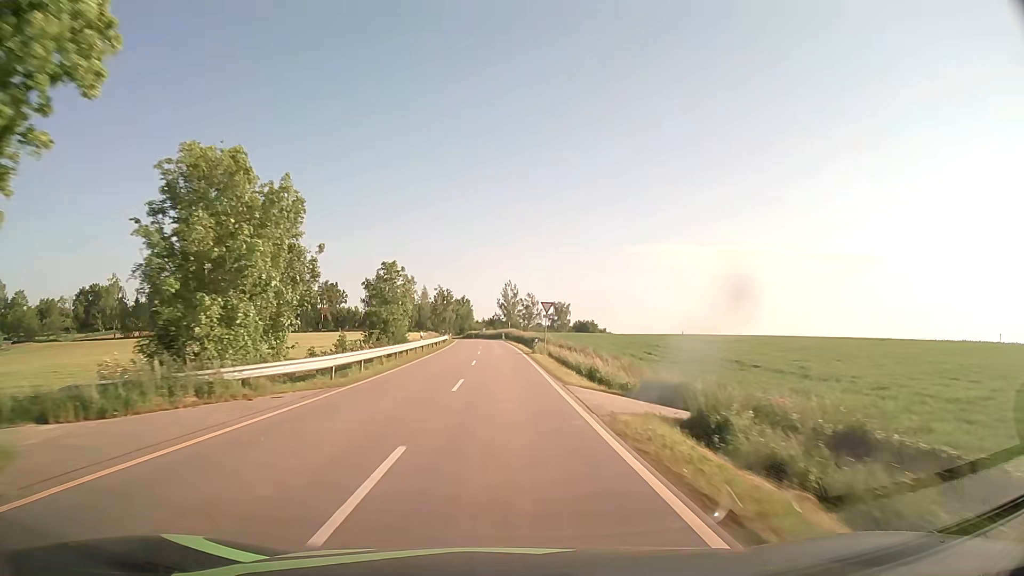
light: Day
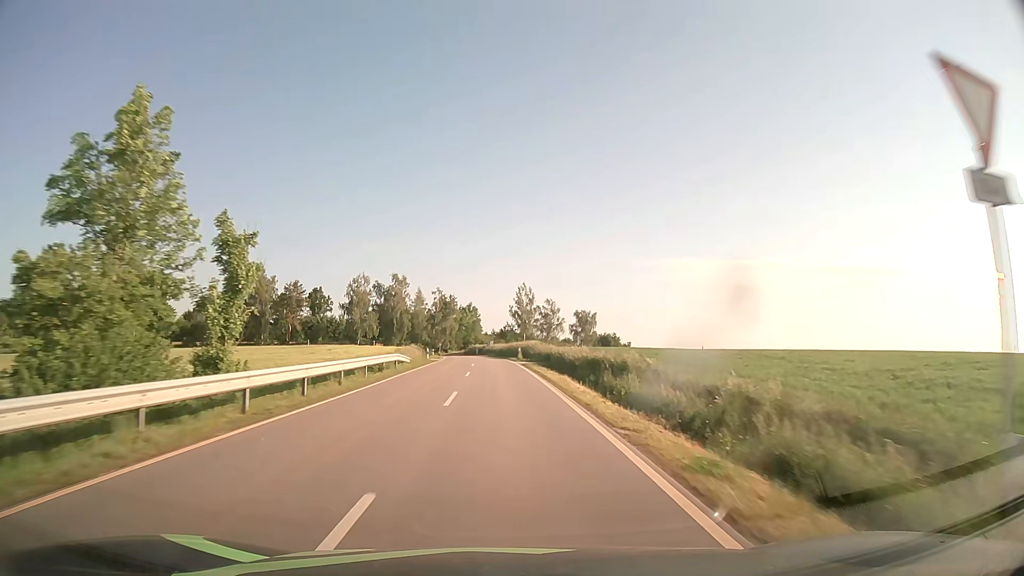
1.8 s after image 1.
(-0.5, +38.7) m; -1°
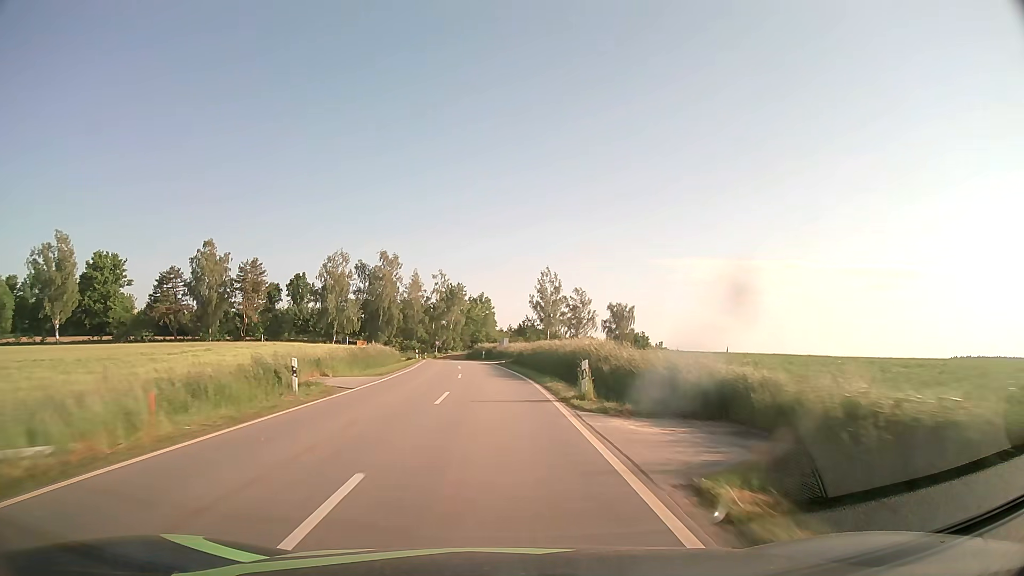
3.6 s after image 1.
(-0.3, +35.4) m; -1°
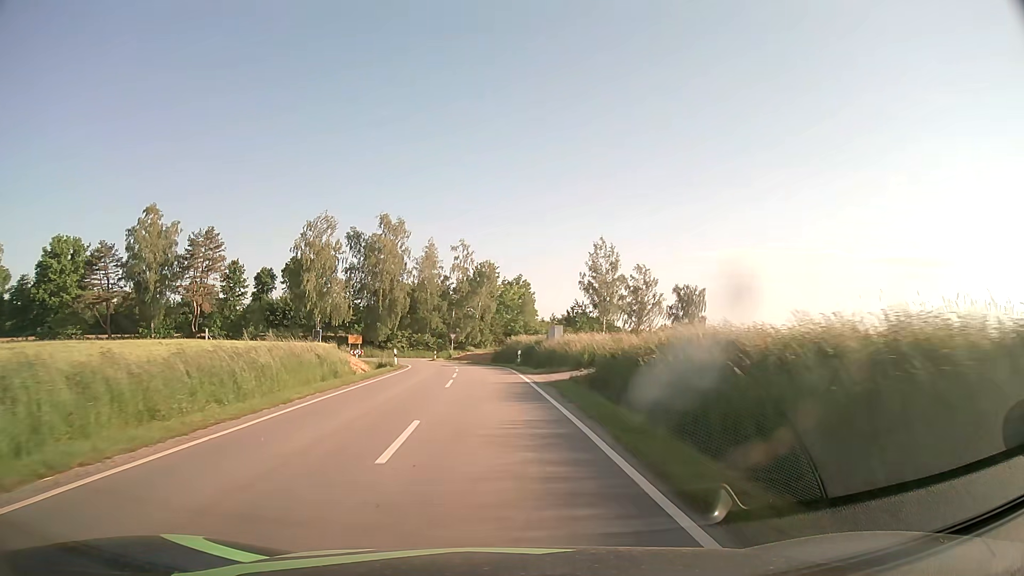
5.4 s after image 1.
(-0.7, +31.8) m; -3°
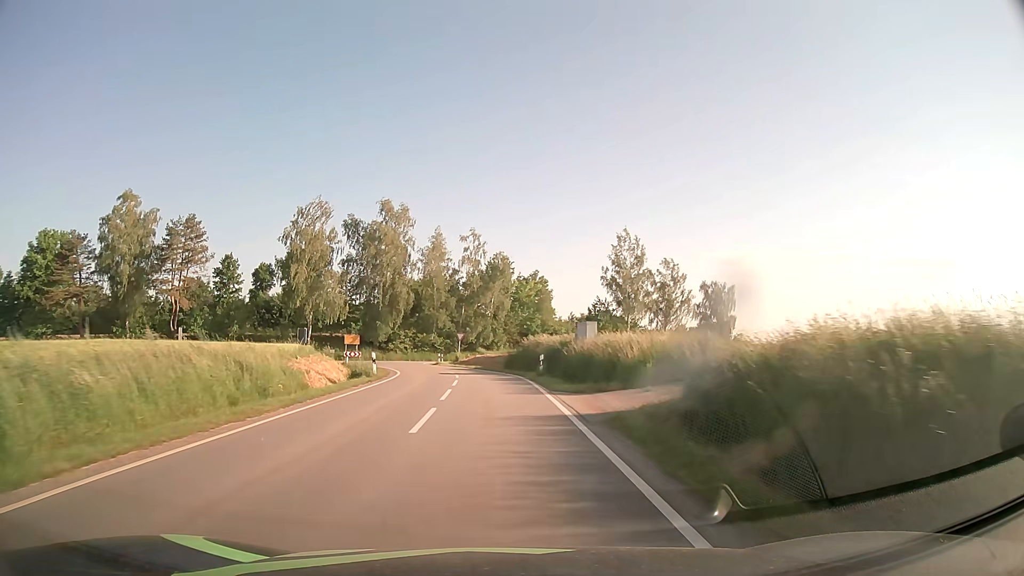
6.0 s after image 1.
(-0.1, +9.7) m; -1°
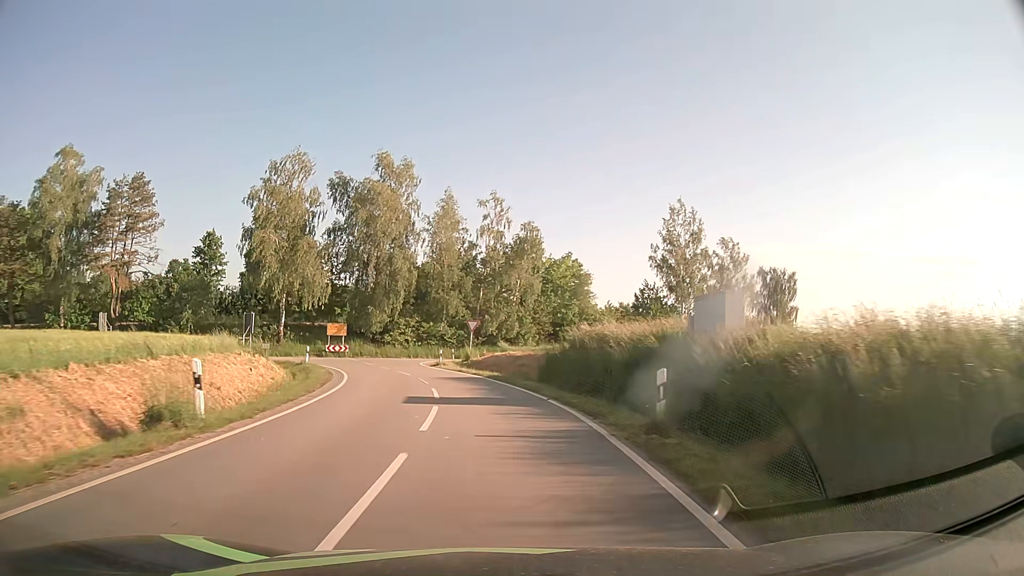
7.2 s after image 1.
(-0.4, +17.8) m; -2°
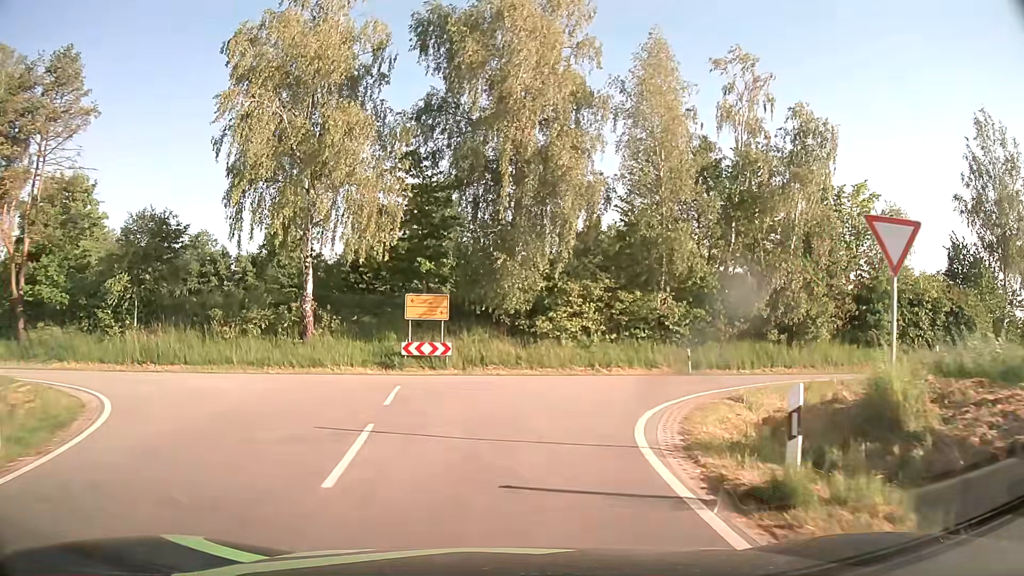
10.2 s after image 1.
(-3.9, +33.4) m; -16°
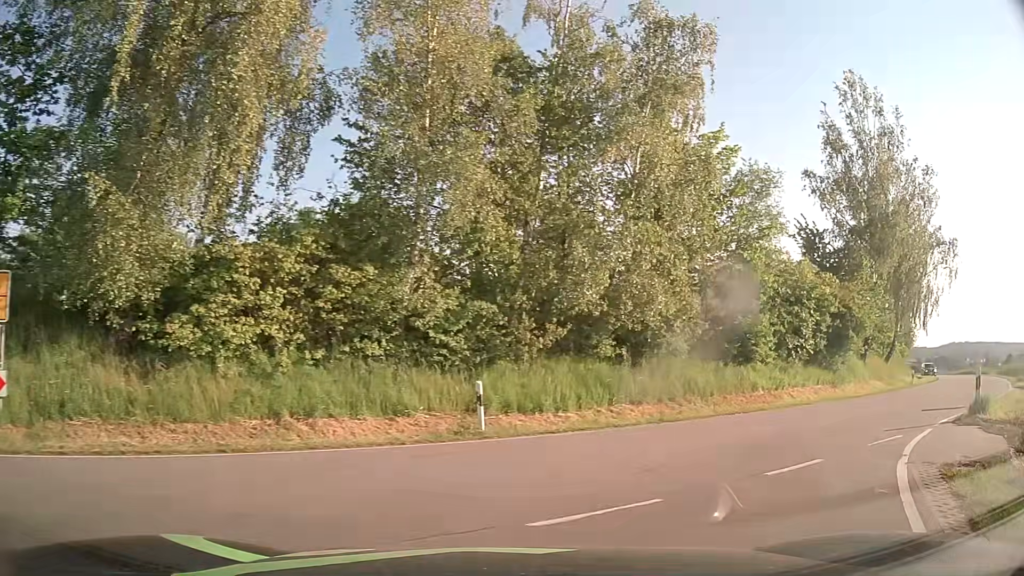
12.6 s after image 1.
(+1.5, +14.3) m; +22°
(+3, +9) (+10, +16) (+18, +22) (+26, +29) (+33, +36) (+40, +43) (+47, +50) (+53, +58) (+59, +66) (+64, +75) m
